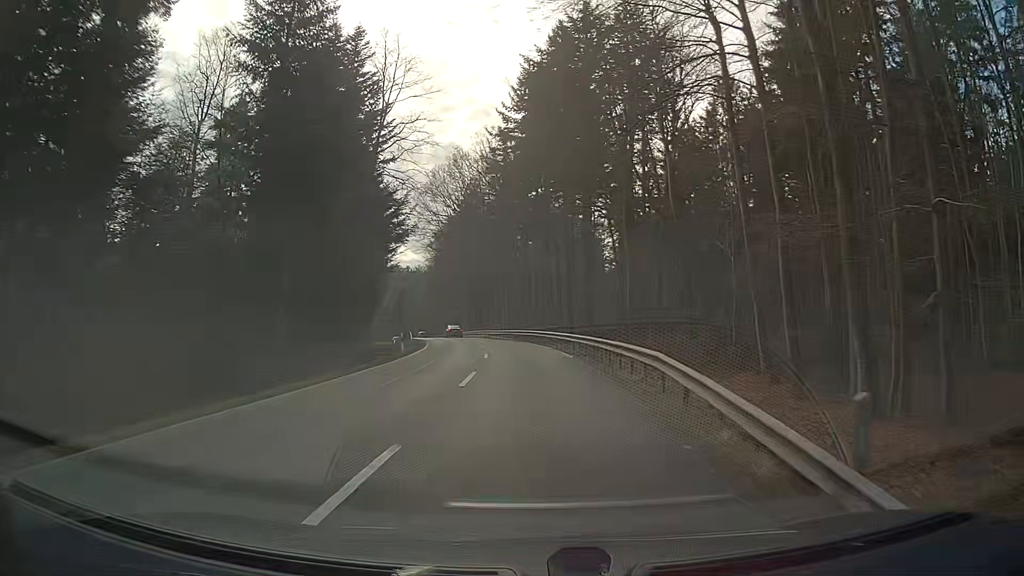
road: secondary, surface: asphalt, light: Day
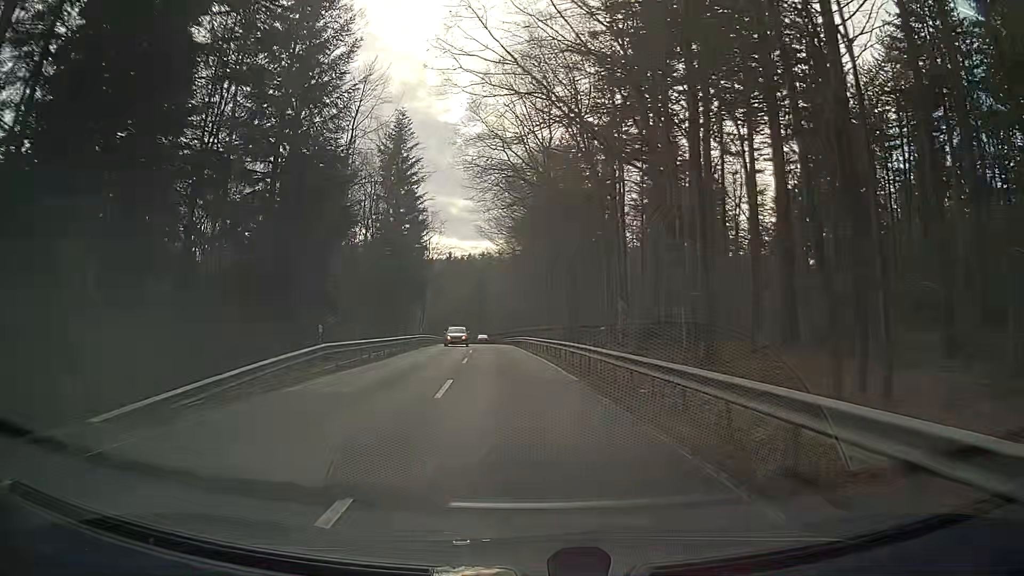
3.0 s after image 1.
(-2.9, +46.4) m; -8°
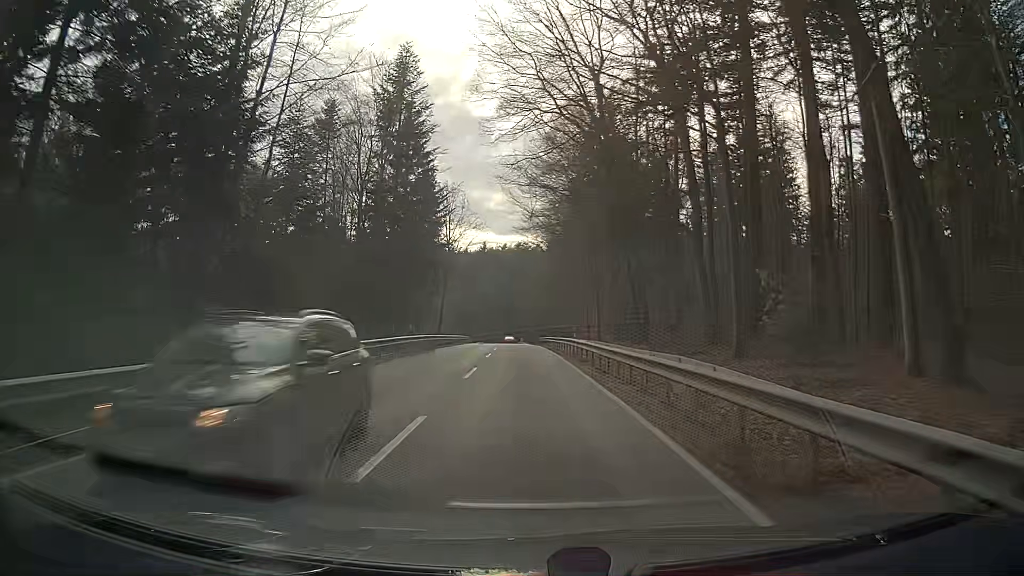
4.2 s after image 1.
(-0.6, +18.6) m; -3°
